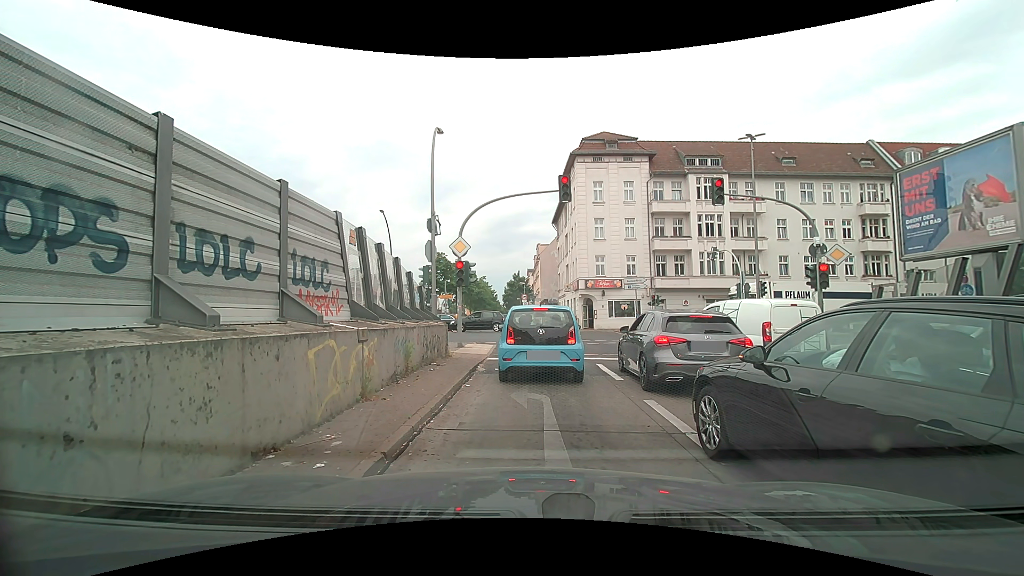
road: motorway_link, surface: asphalt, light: Day
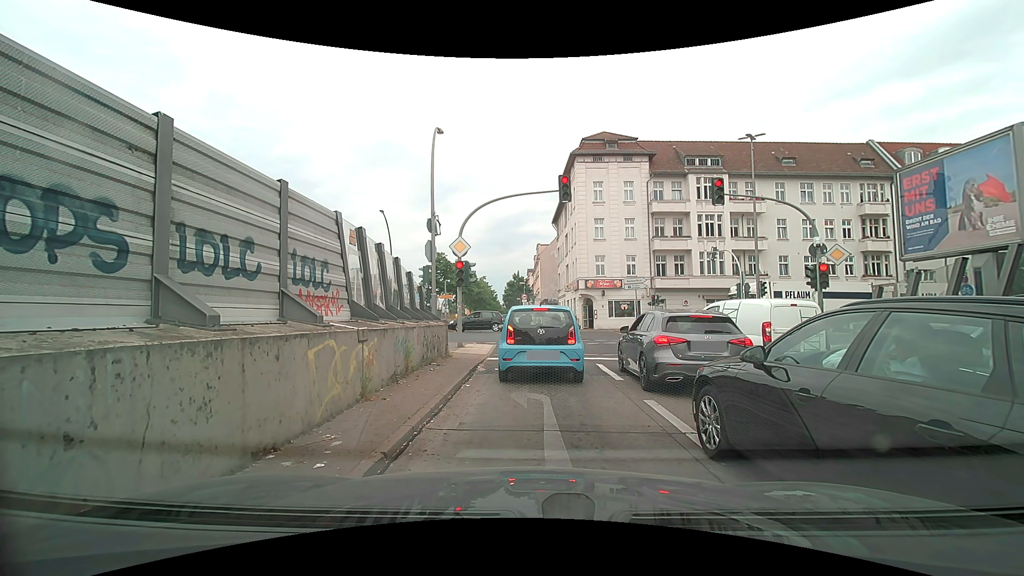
(0.0, 0.0) m; 0°
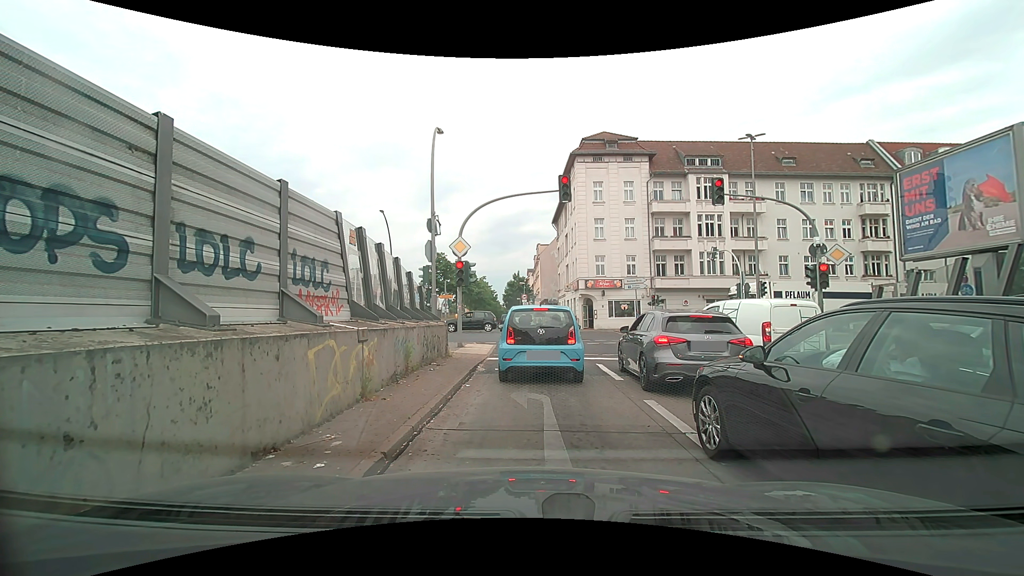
(0.0, 0.0) m; 0°
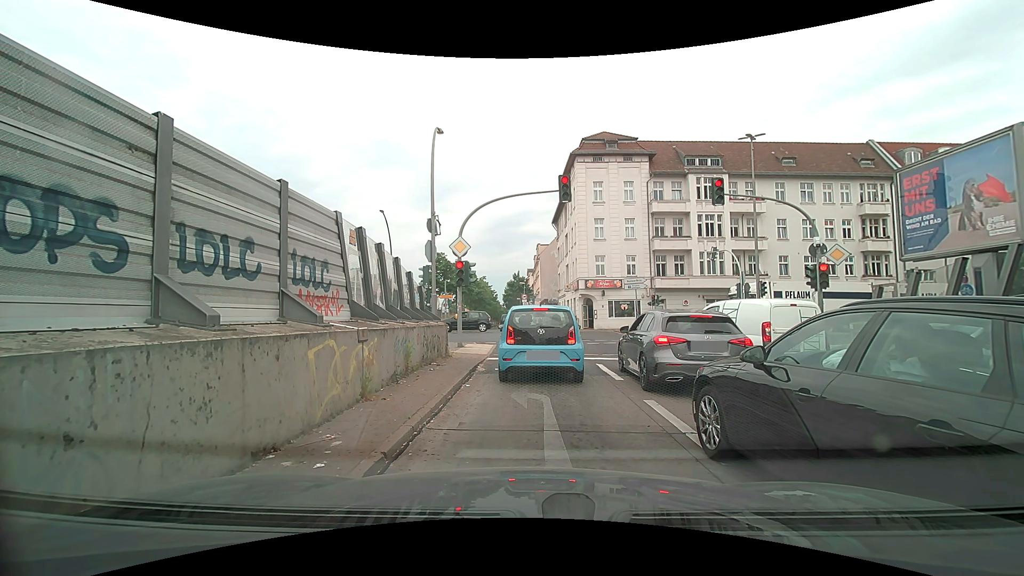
(0.0, 0.0) m; 0°
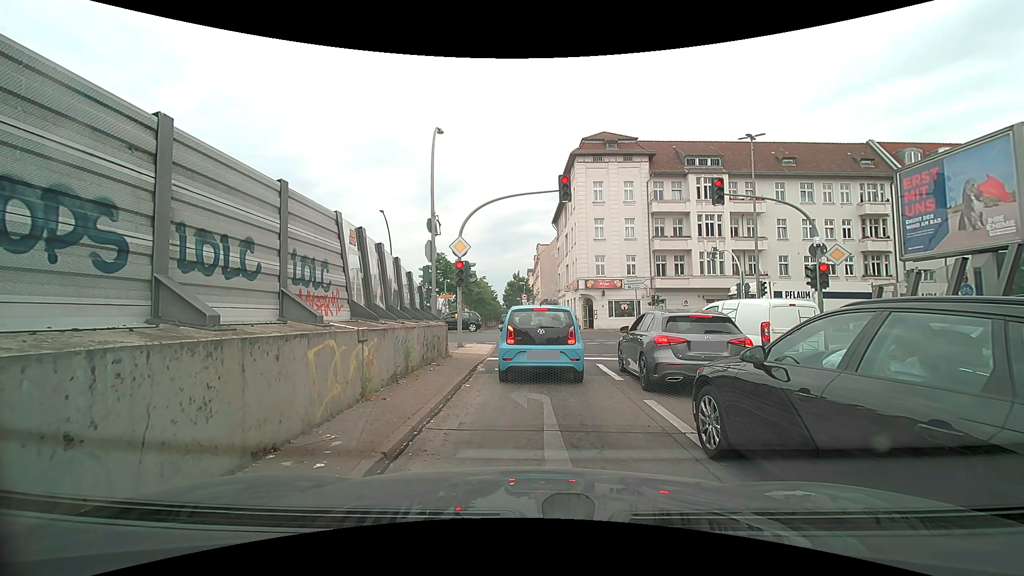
(0.0, 0.0) m; 0°
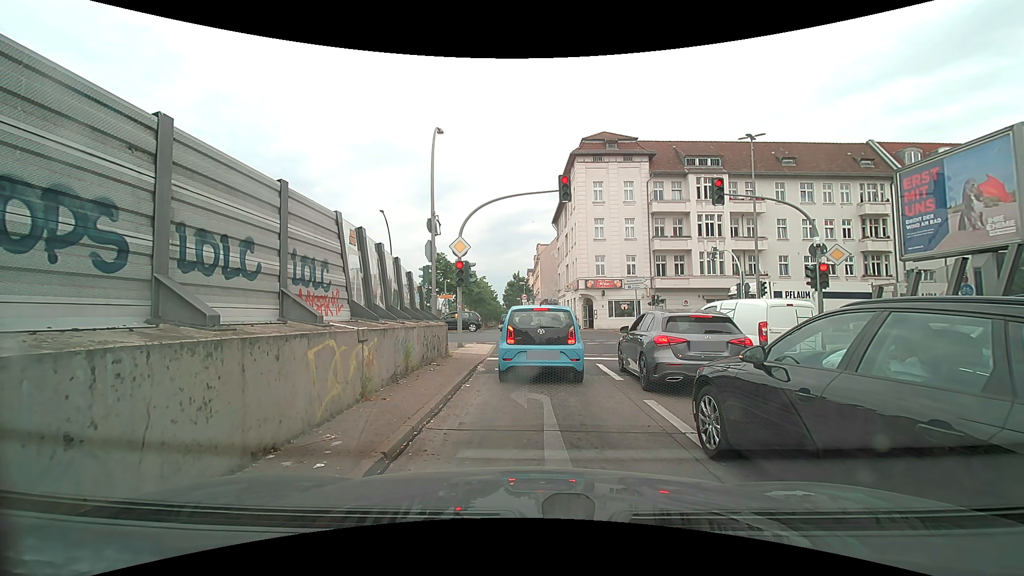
(0.0, 0.0) m; 0°
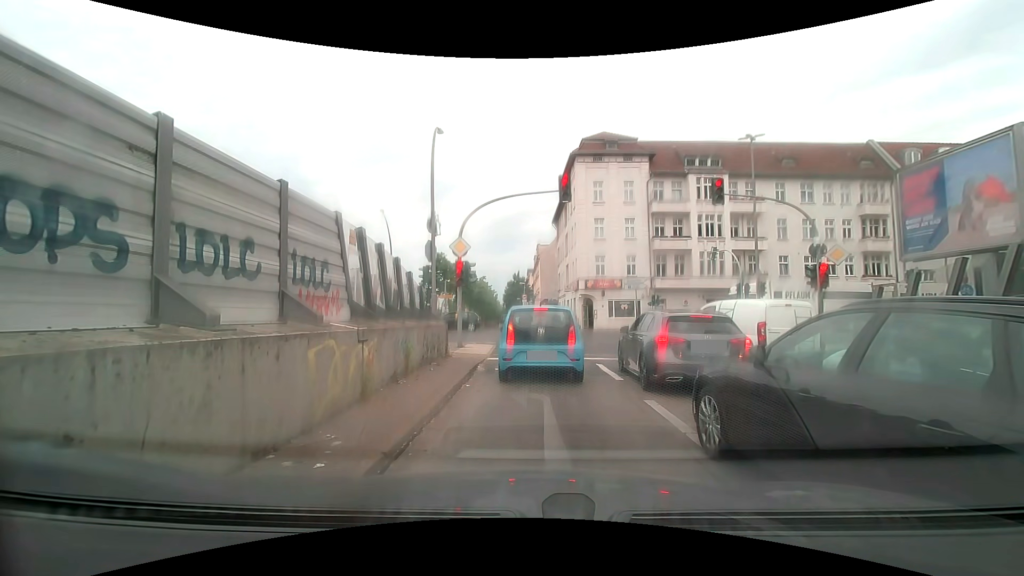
(0.0, 0.0) m; 0°
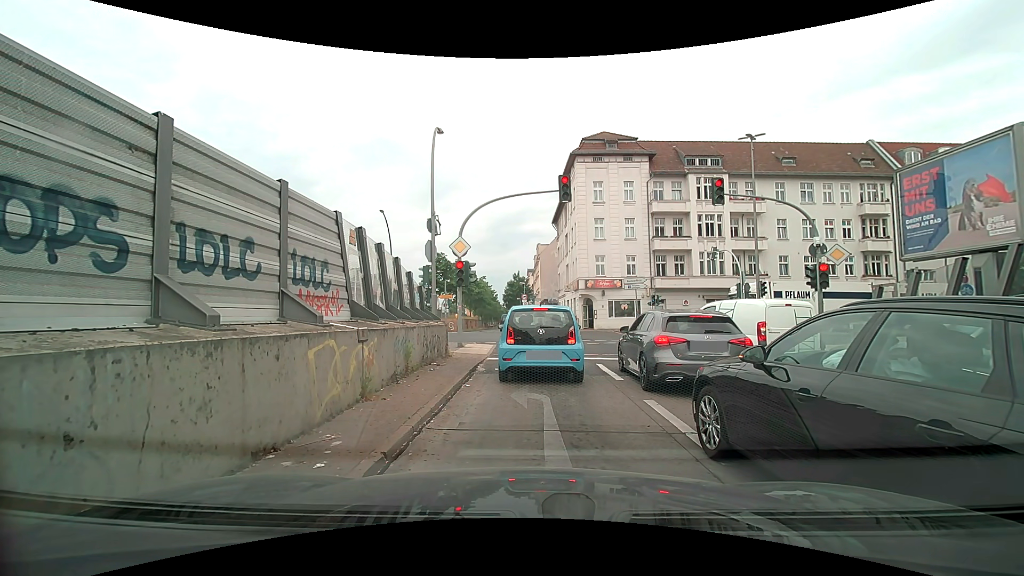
(0.0, 0.0) m; 0°
